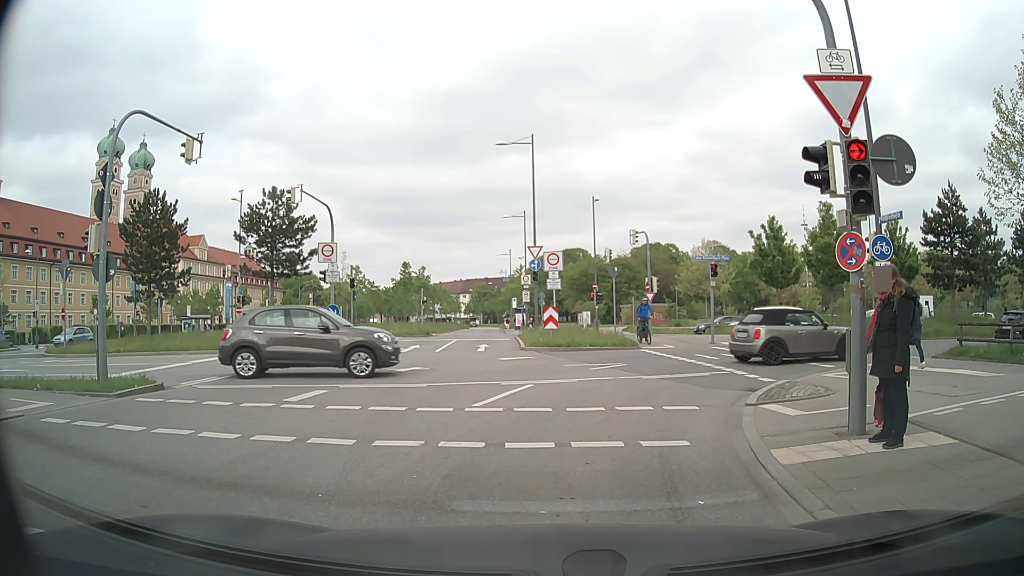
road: secondary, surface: asphalt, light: Day
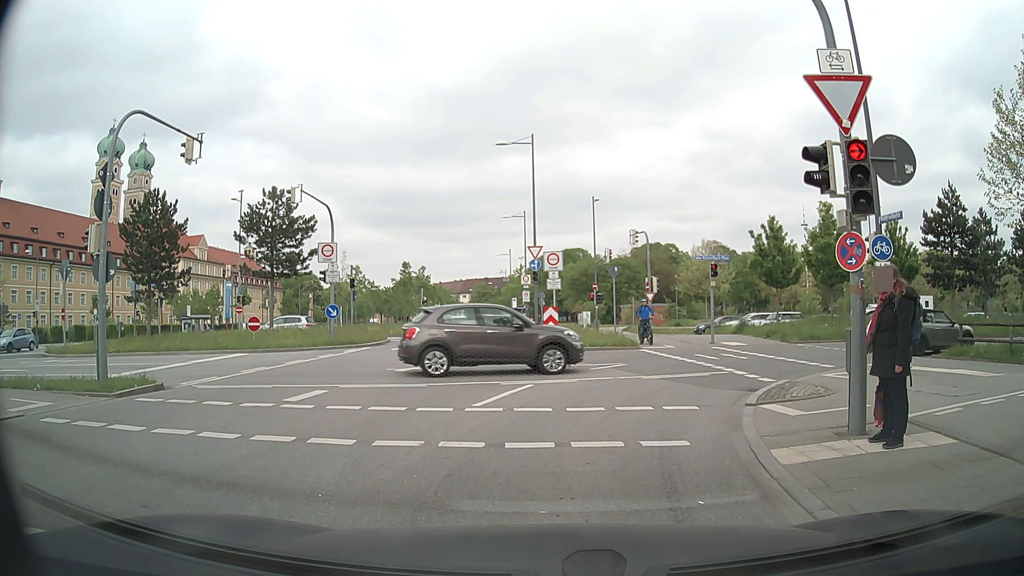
(0.0, 0.0) m; 0°
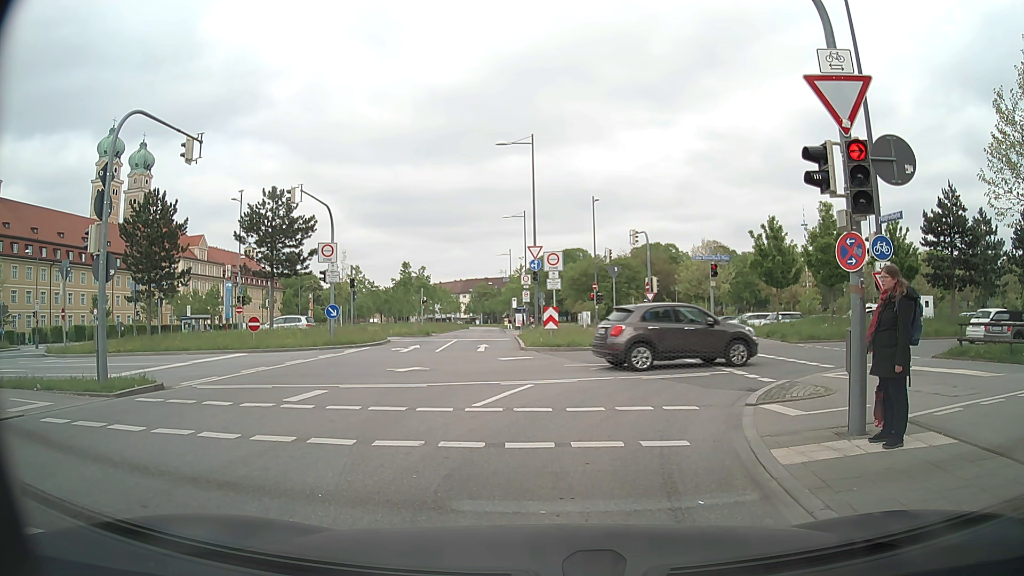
(0.0, 0.0) m; 0°
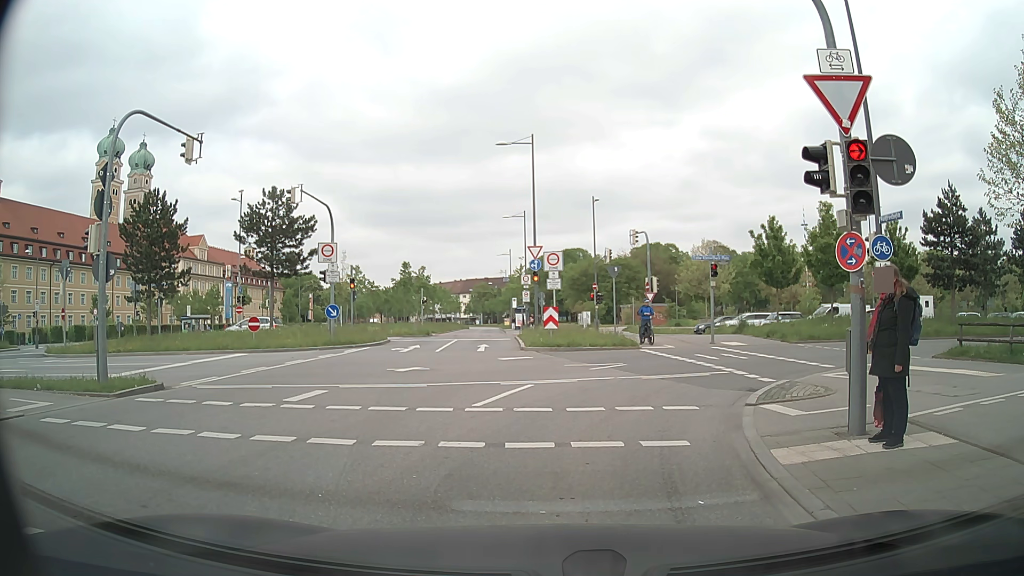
(0.0, 0.0) m; 0°
(0, +10) (+4, +19) (+14, +23) (+23, +25) (+33, +27) (+43, +28) (+53, +30) (+63, +33) (+72, +35) (+82, +38) m
